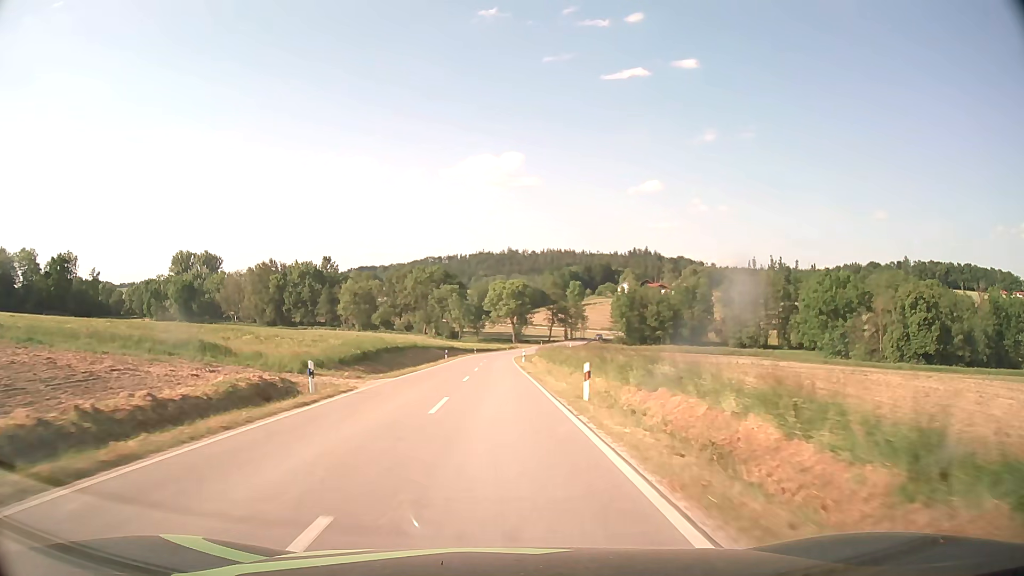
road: tertiary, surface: asphalt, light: Day
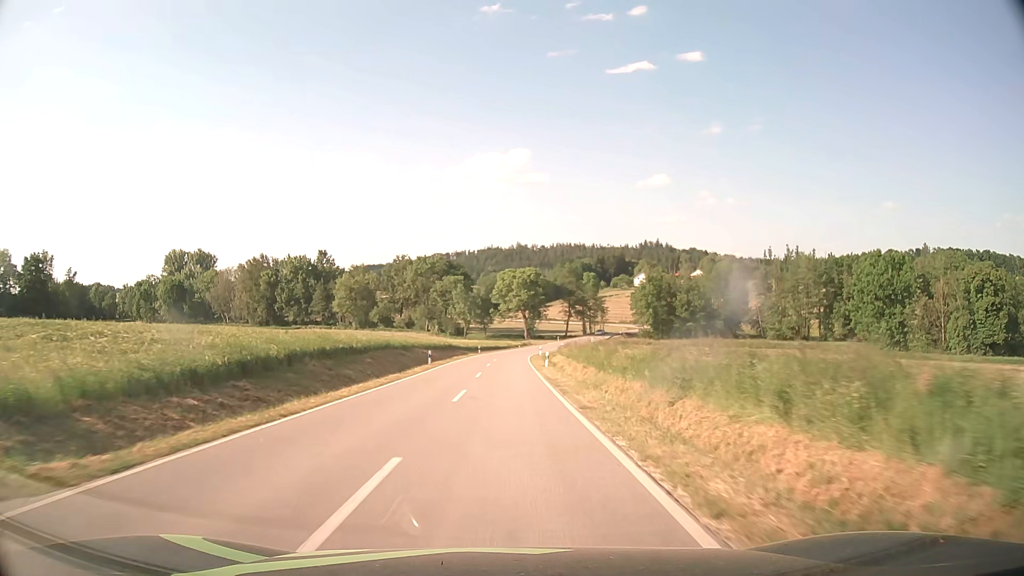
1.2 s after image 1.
(-0.1, +21.3) m; -1°
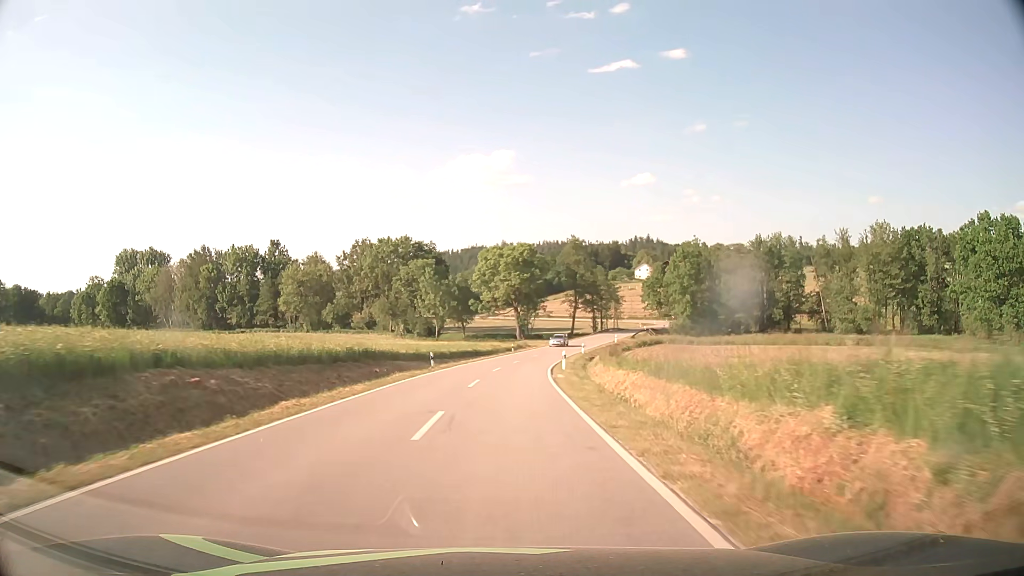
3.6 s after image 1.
(0.0, +42.8) m; +1°
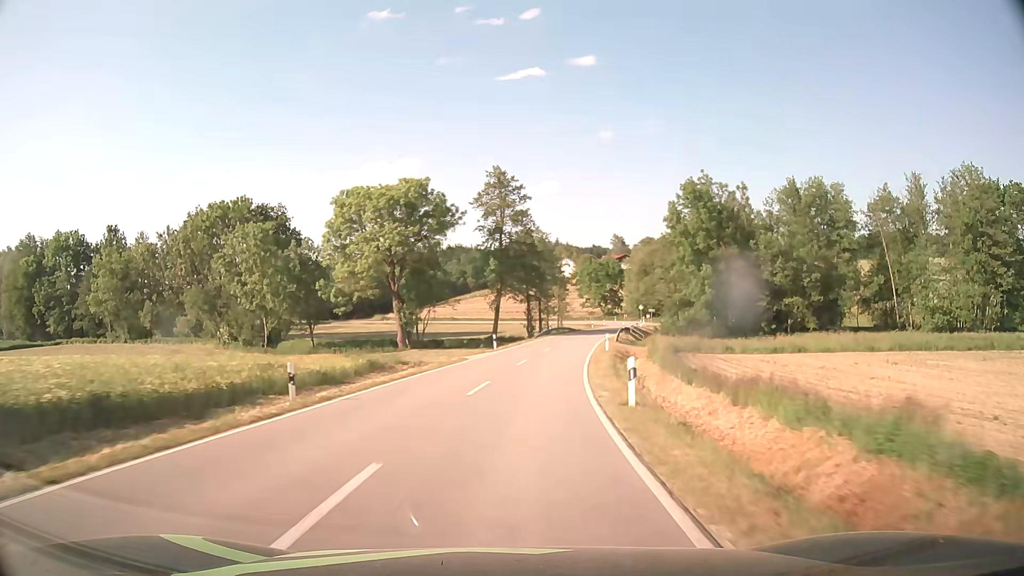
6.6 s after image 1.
(+3.0, +53.5) m; +8°
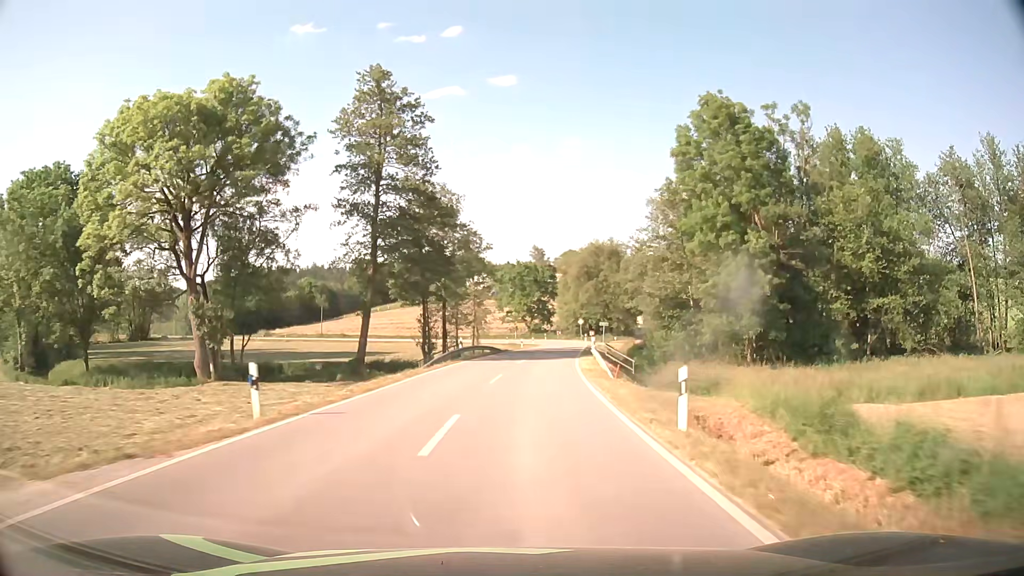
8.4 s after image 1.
(+2.1, +31.6) m; +8°
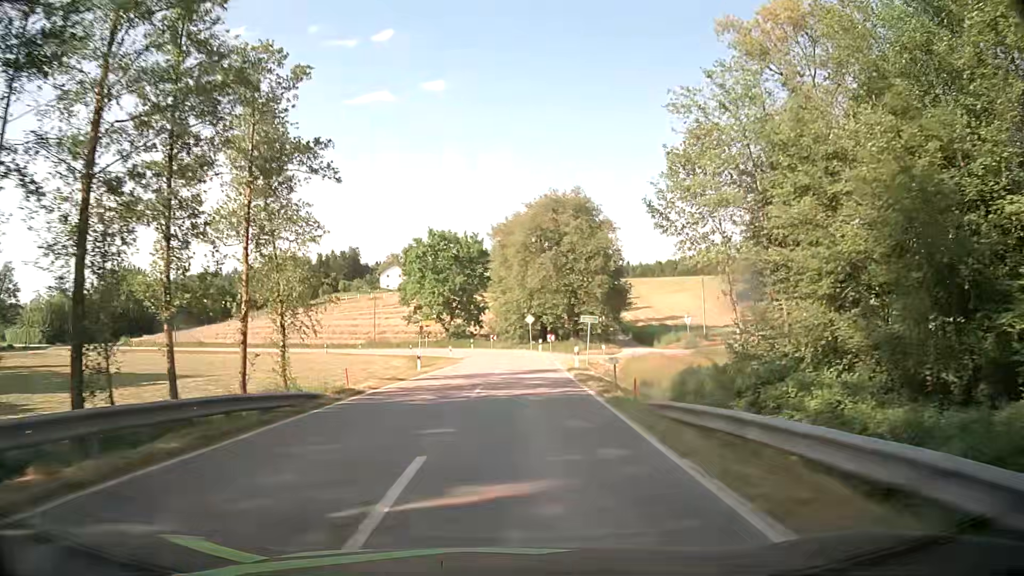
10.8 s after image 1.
(+2.5, +39.3) m; +6°
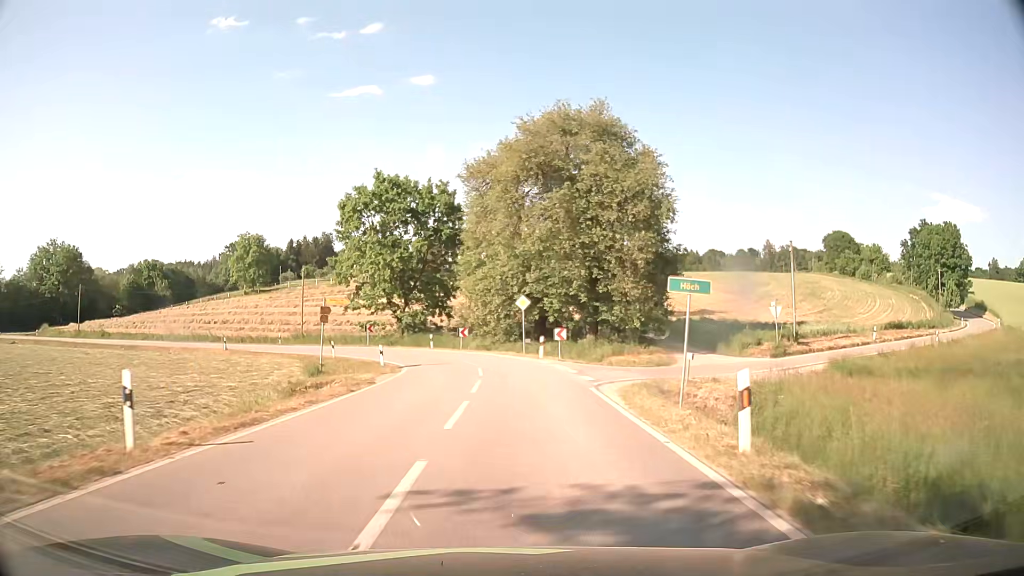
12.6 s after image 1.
(+0.4, +23.9) m; +1°
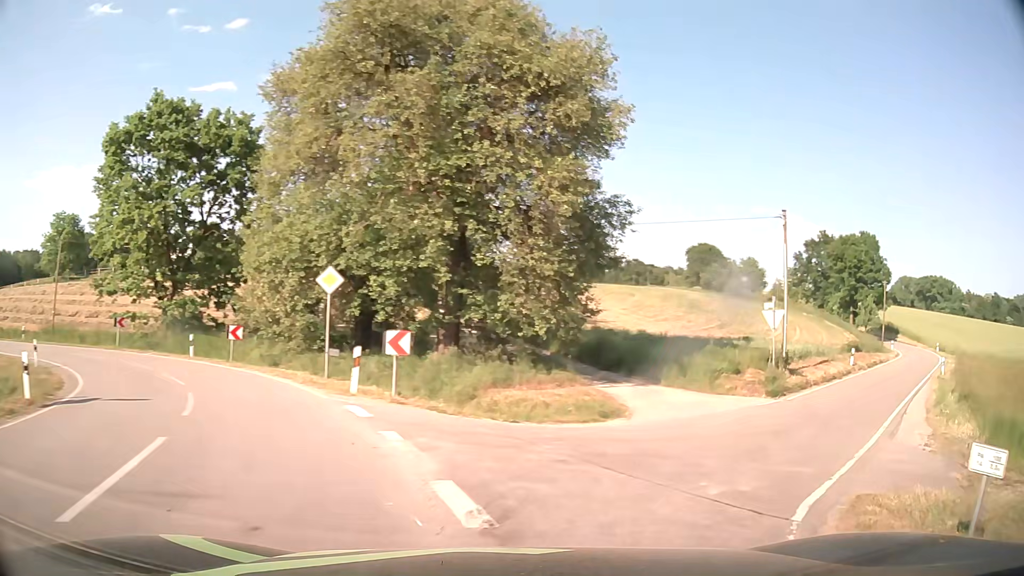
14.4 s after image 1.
(+0.7, +17.0) m; +12°
(+2, +10) (+9, +17) (+16, +25) (+22, +32) (+29, +39) (+36, +47) (+42, +54) (+48, +63) (+53, +71) (+57, +80) m
